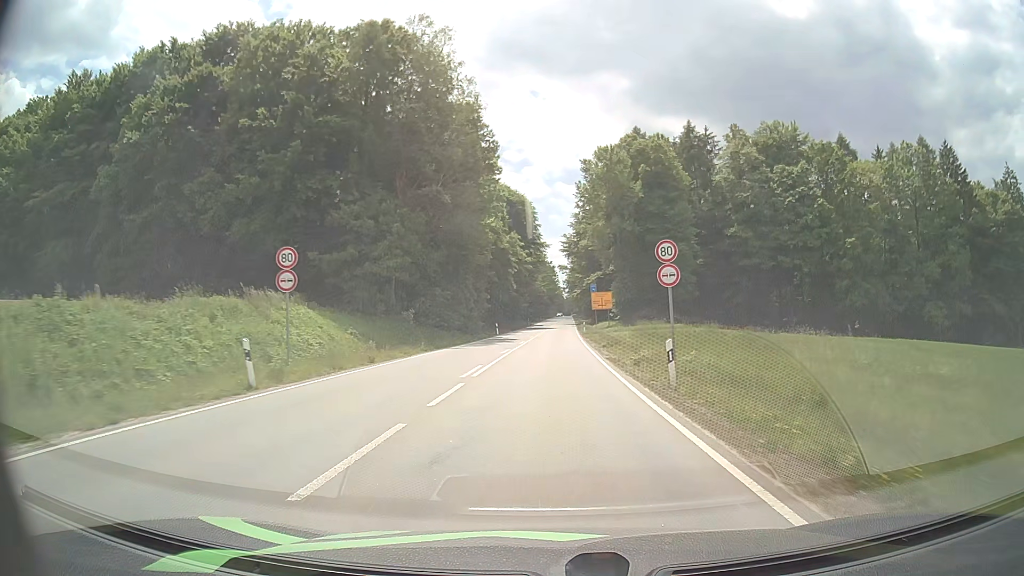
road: secondary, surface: asphalt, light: Day
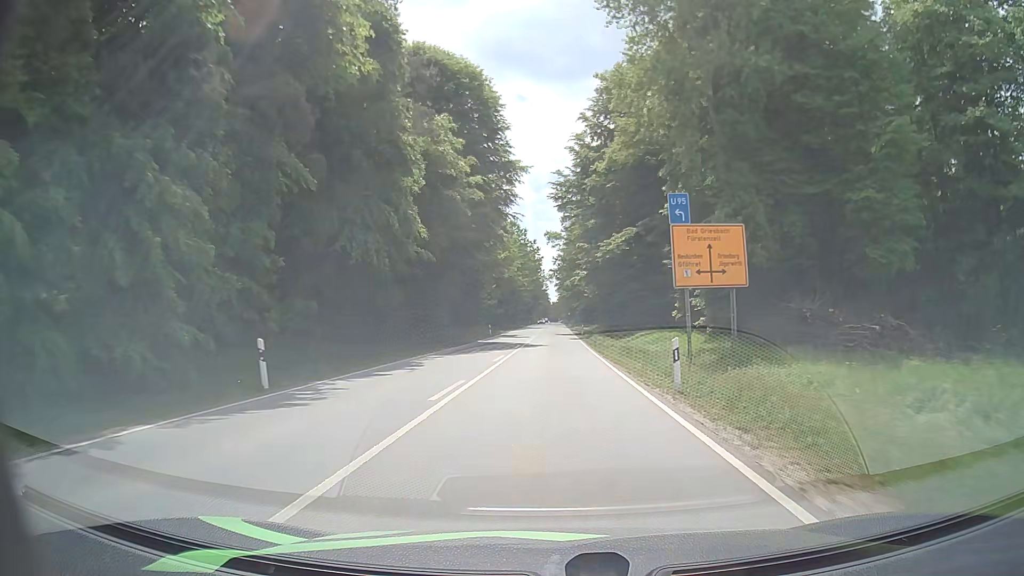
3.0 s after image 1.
(+0.7, +52.9) m; +1°
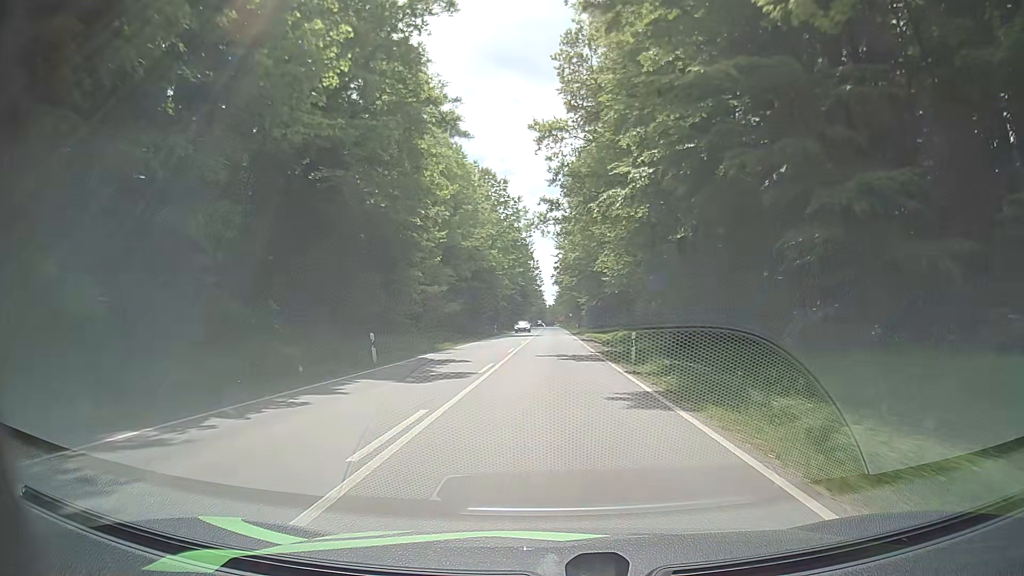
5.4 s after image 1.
(+0.3, +41.3) m; +1°
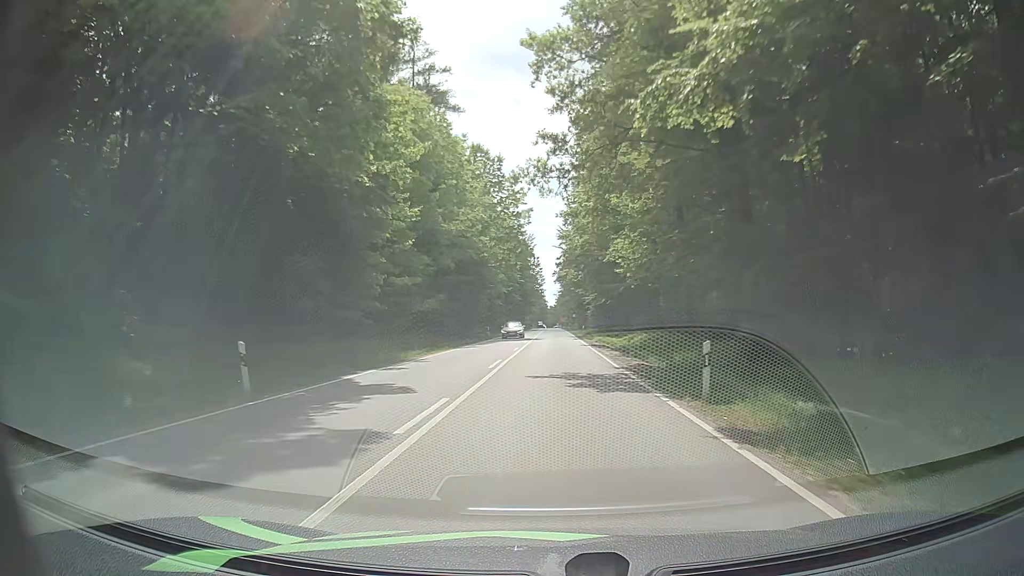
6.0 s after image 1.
(-0.2, +10.2) m; -1°
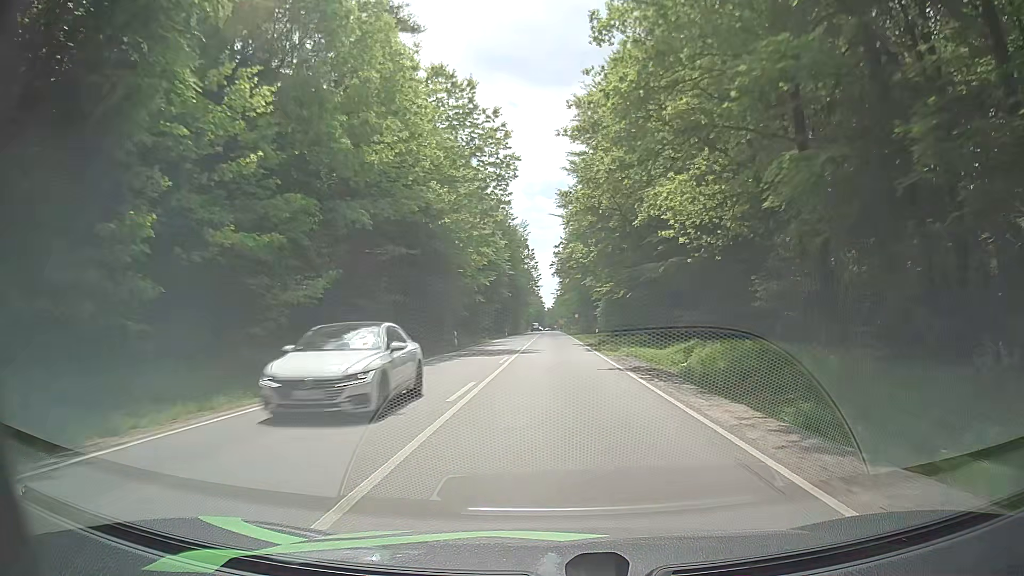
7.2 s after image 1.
(0.0, +20.4) m; 0°
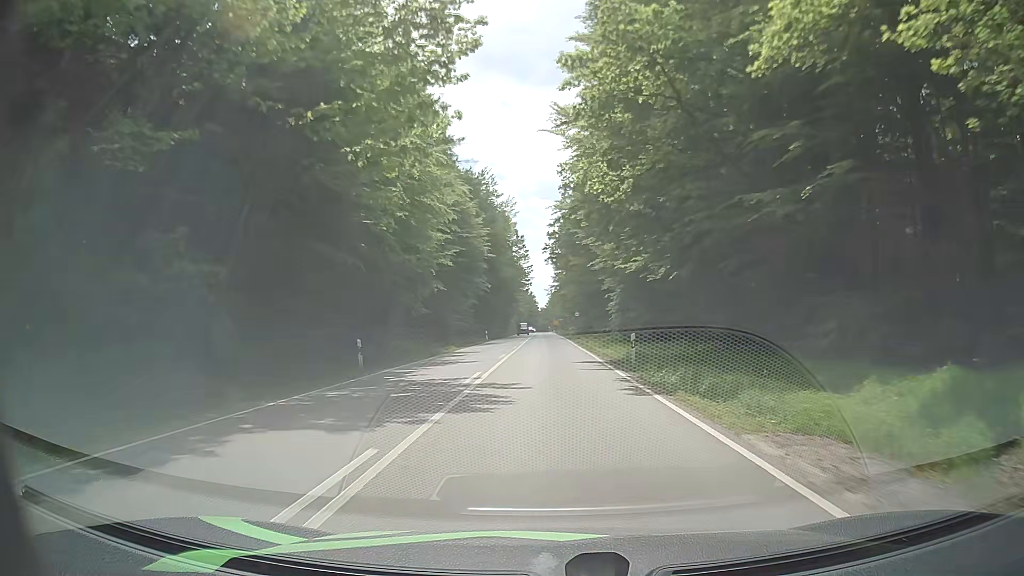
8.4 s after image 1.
(+0.3, +20.4) m; 0°
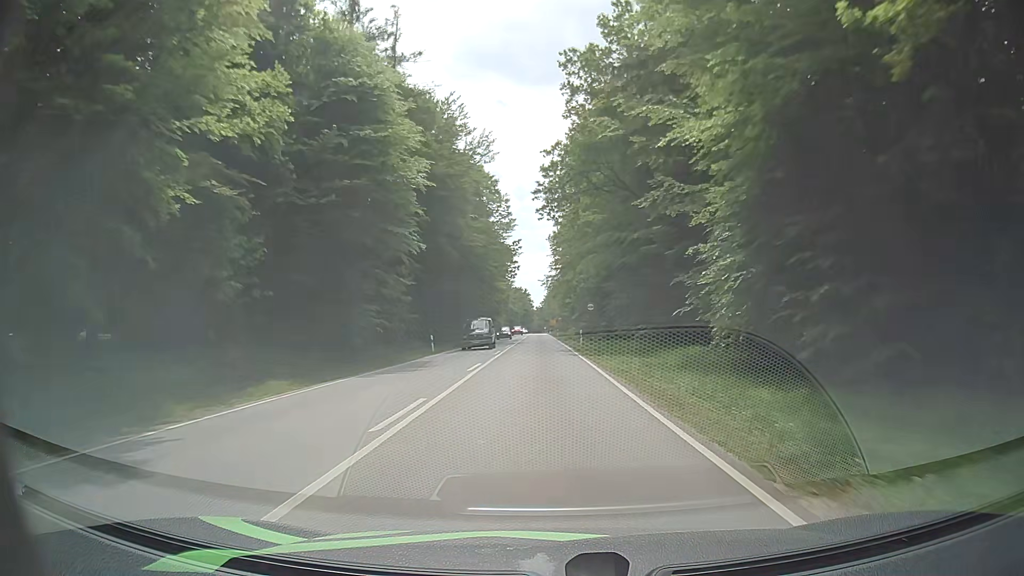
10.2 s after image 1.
(+0.2, +30.7) m; +1°
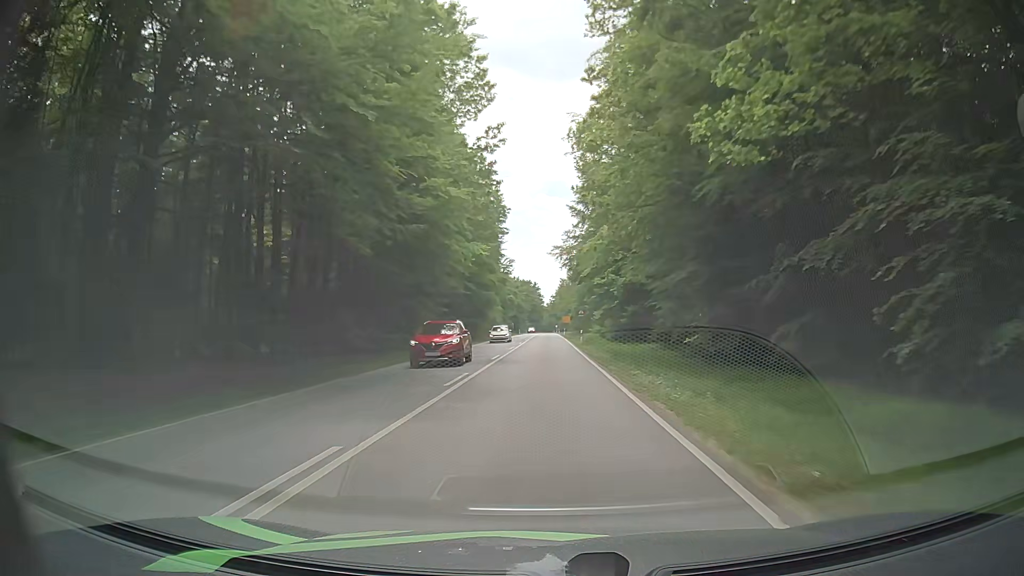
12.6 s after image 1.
(-0.7, +41.2) m; -2°
(0, +10) (0, +20) (0, +30) (0, +40) (0, +50) (0, +60) (0, +70) (0, +80) (0, +90) (0, +100) m
